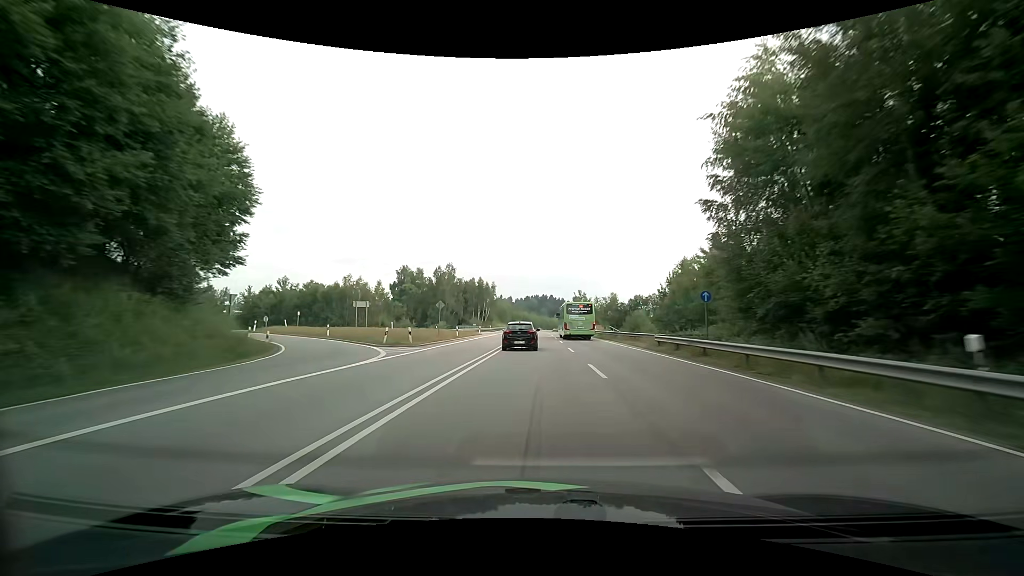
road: primary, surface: asphalt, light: Day
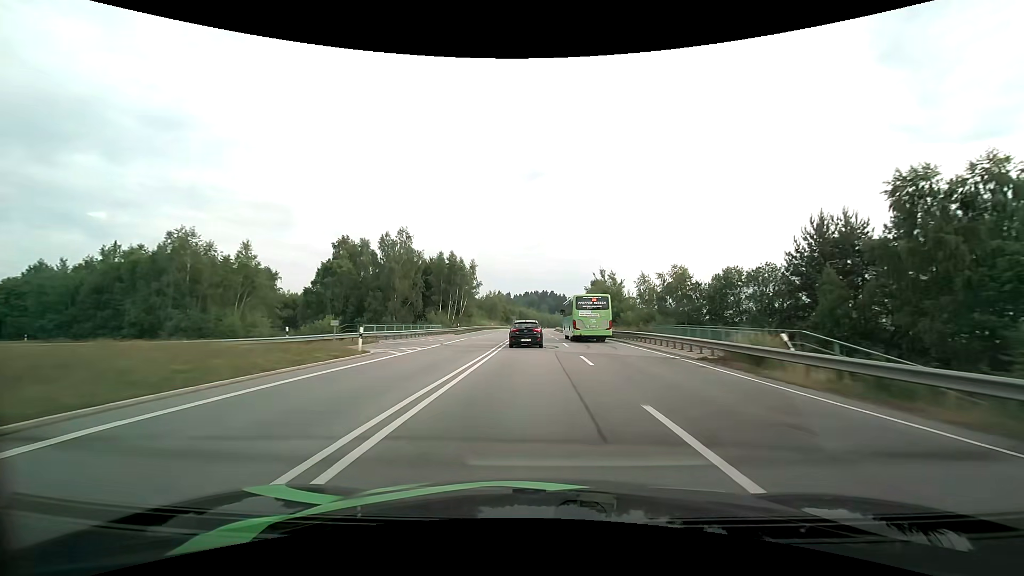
(-0.2, +44.1) m; 0°
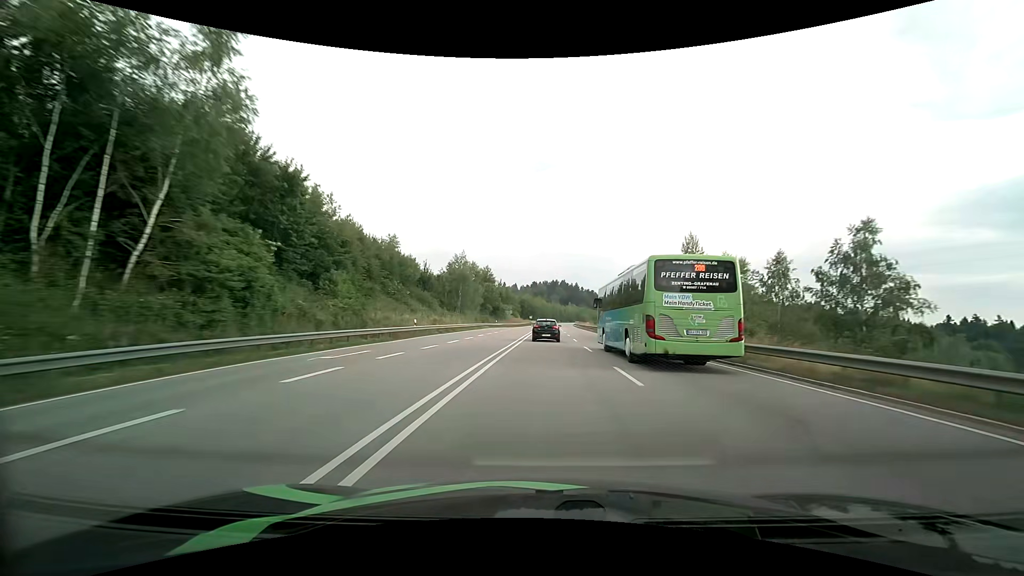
(-0.4, +77.5) m; -1°
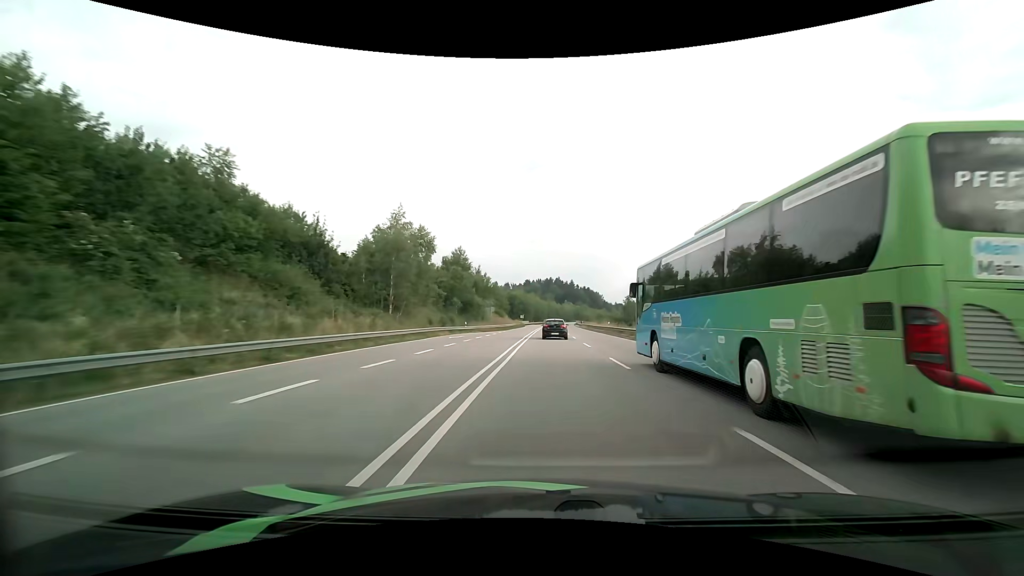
(+0.1, +32.5) m; +1°
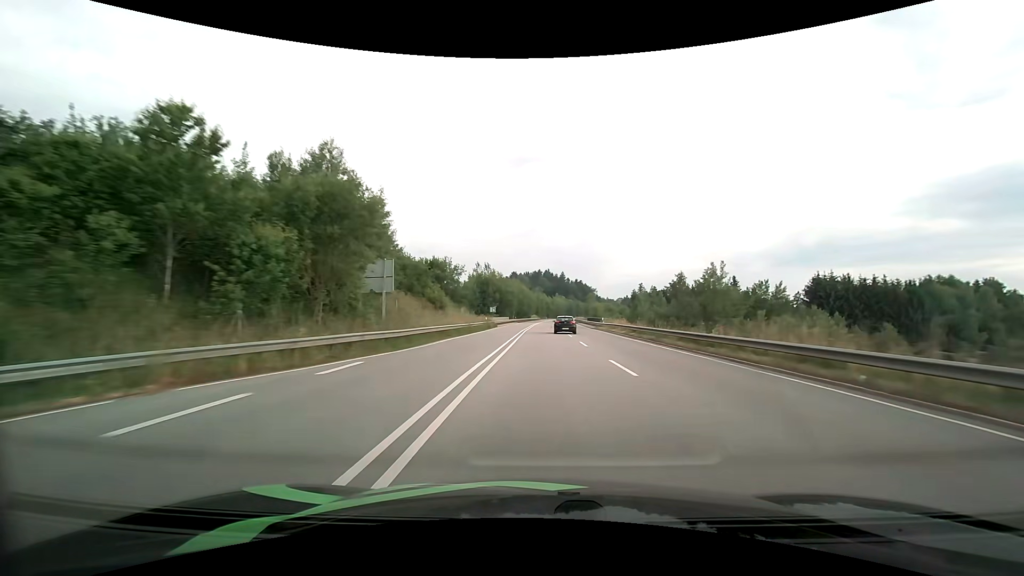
(+0.6, +50.5) m; +1°
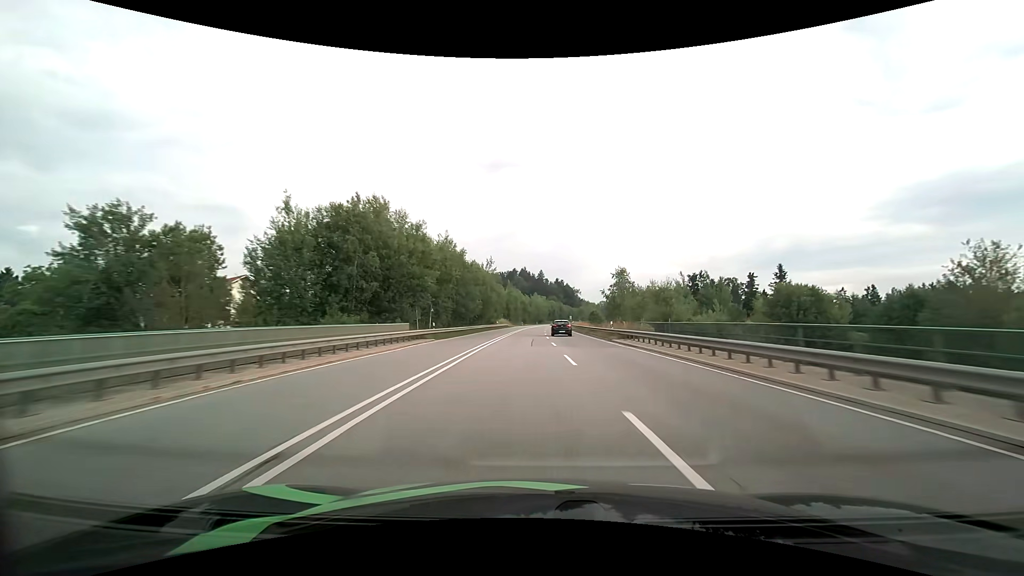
(+1.1, +68.3) m; +3°
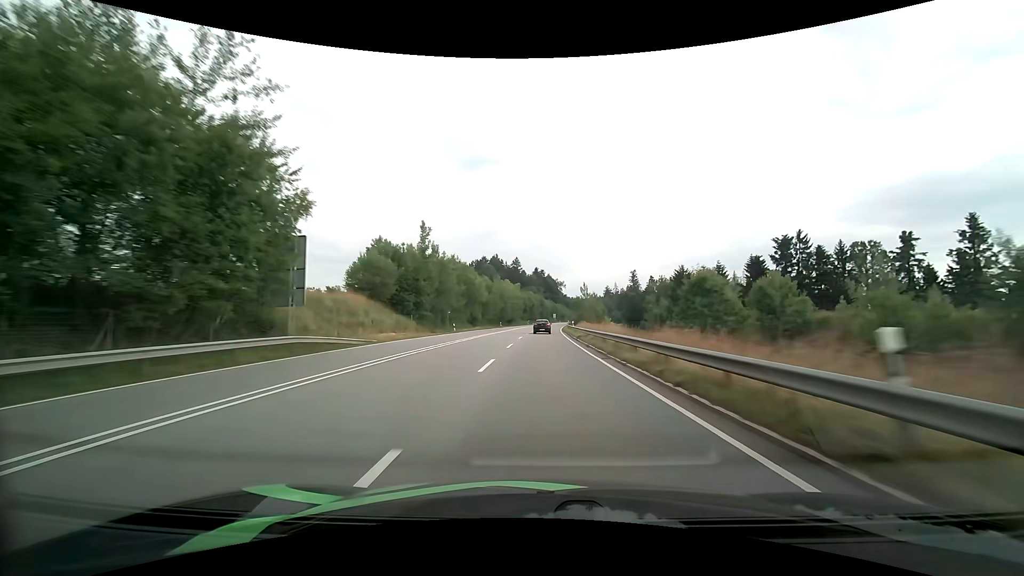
(+2.5, +85.5) m; +3°
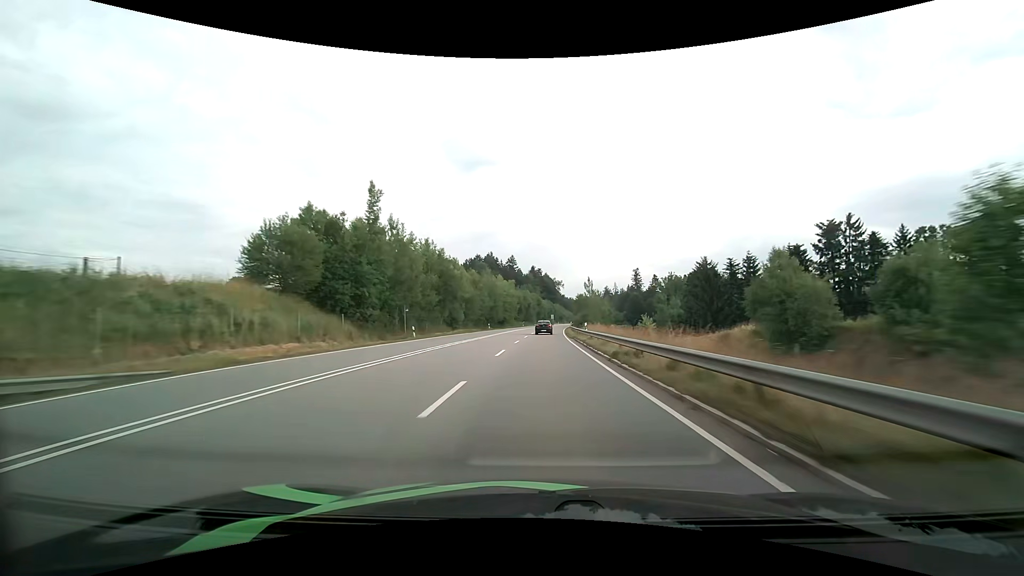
(0.0, +17.7) m; 0°
(0, +10) (0, +20) (0, +30) (0, +40) (+1, +50) (+1, +60) (+1, +70) (+2, +80) (+2, +90) (+3, +100) m
